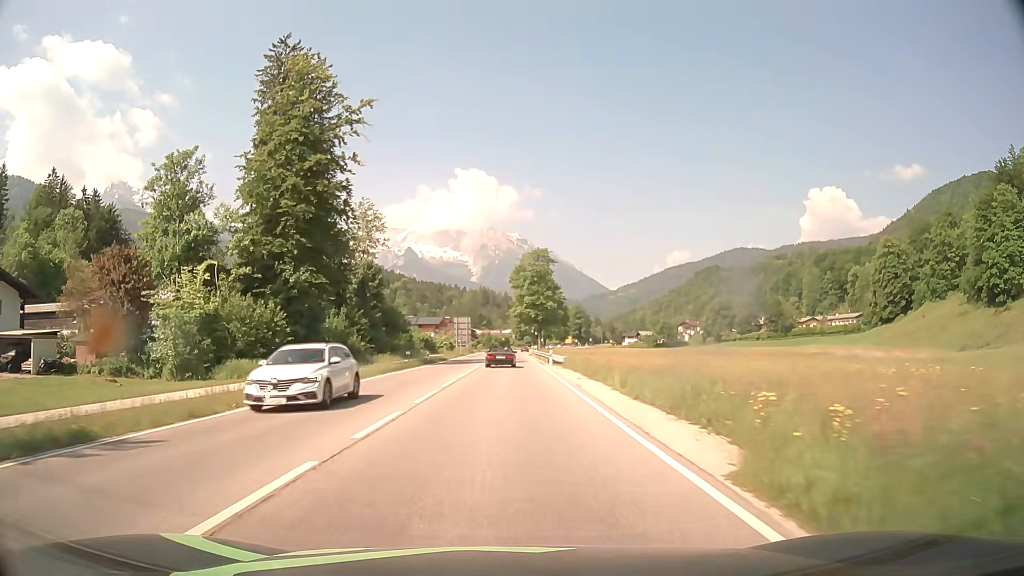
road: primary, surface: asphalt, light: Day
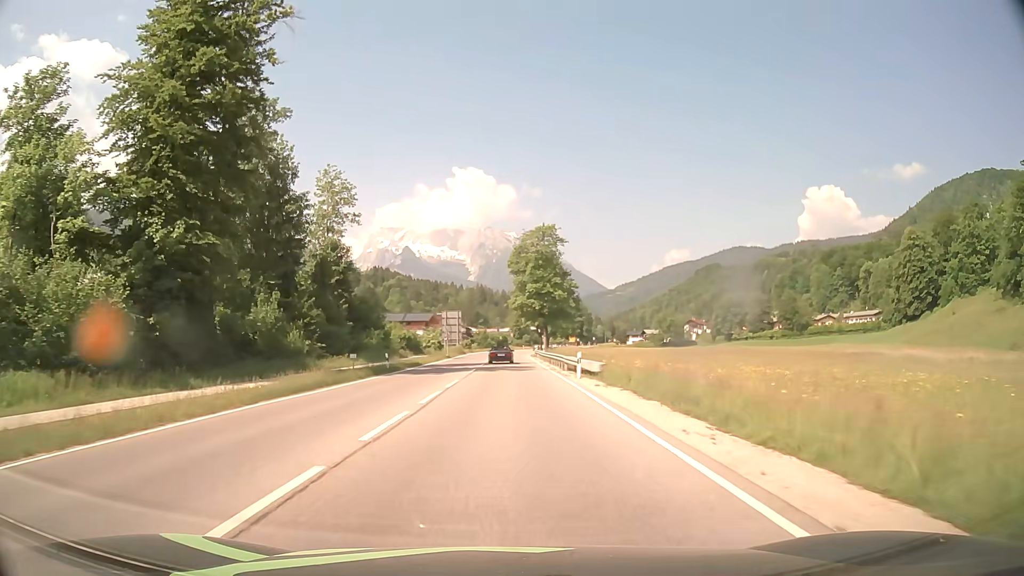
(0.0, +18.6) m; 0°
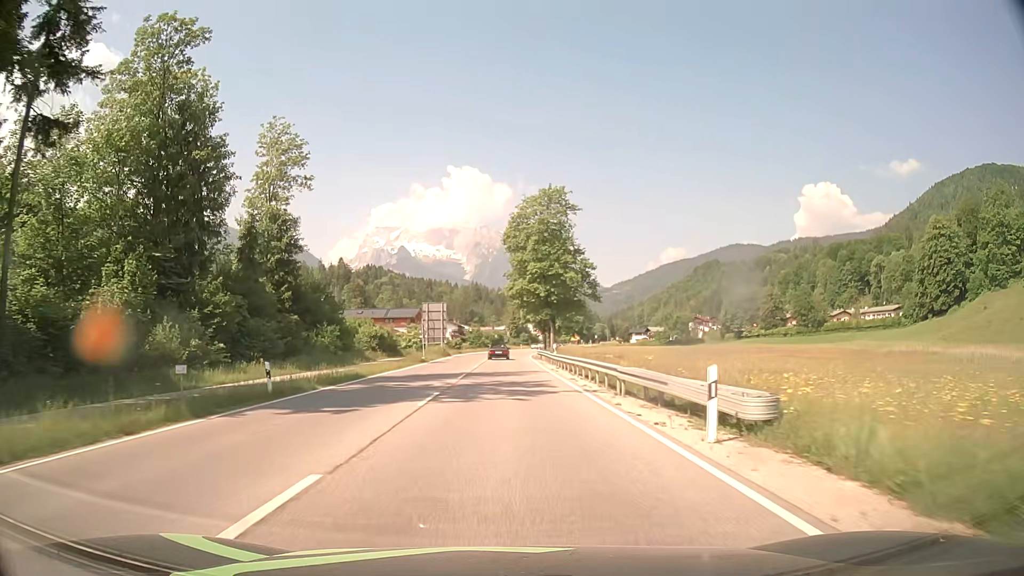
(+0.1, +18.4) m; 0°
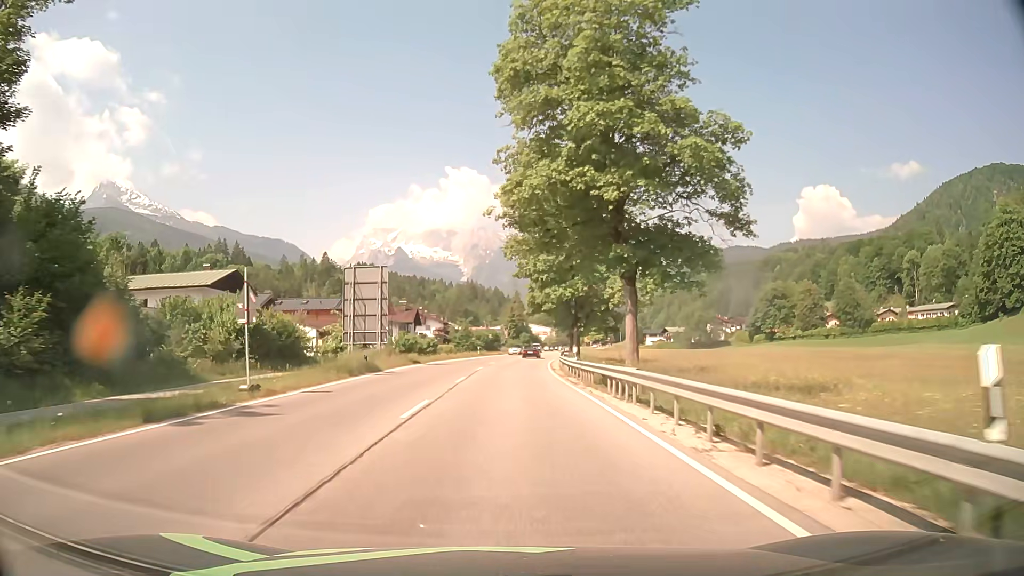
(+0.1, +39.0) m; 0°
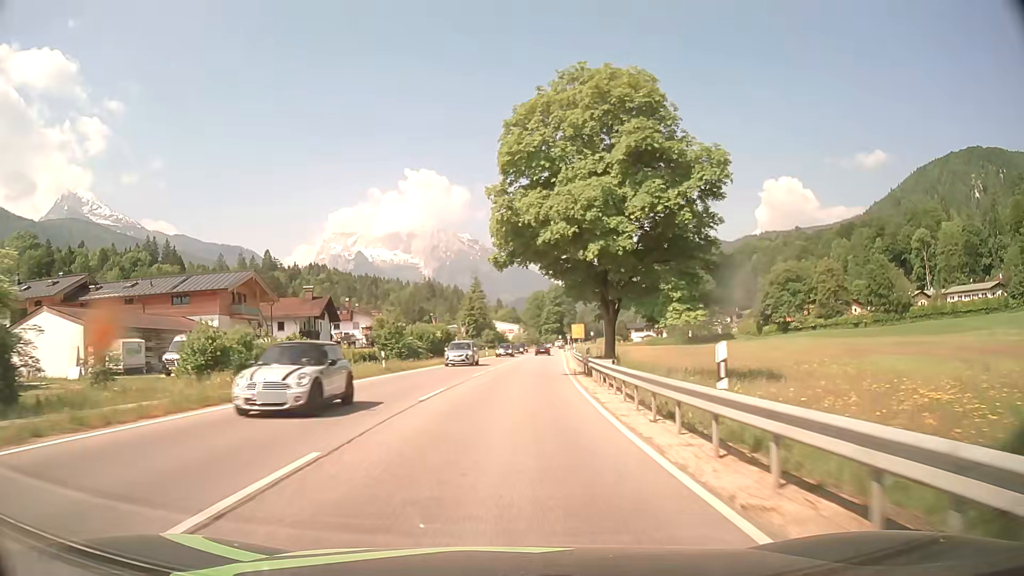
(+1.1, +43.9) m; +4°
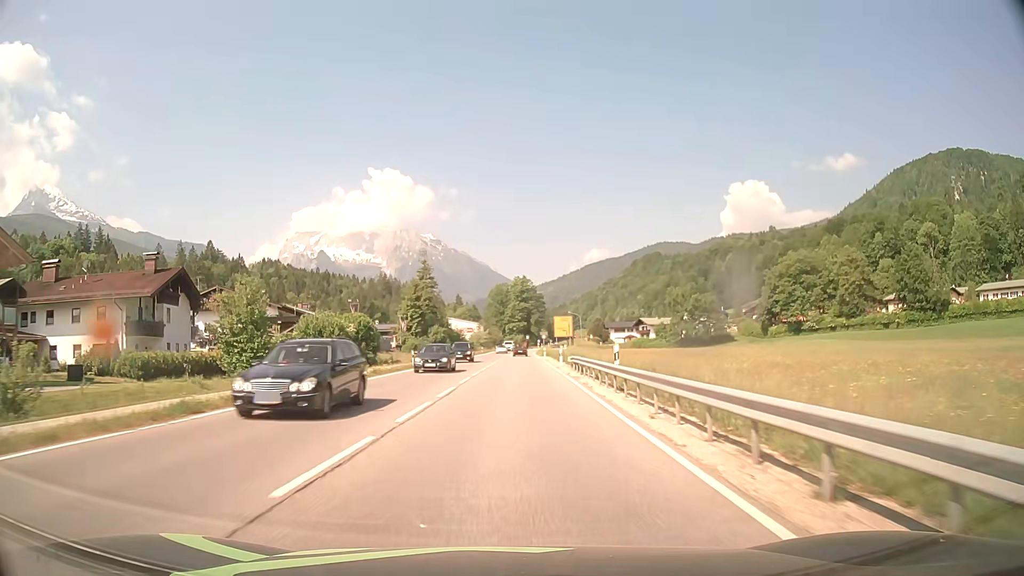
(+0.8, +35.0) m; +2°
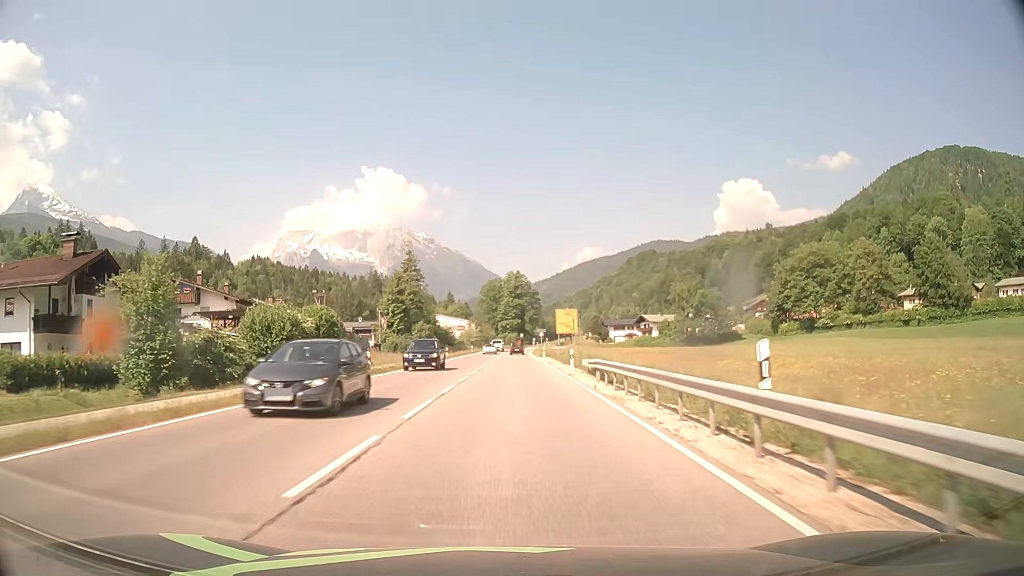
(+0.1, +11.9) m; +1°
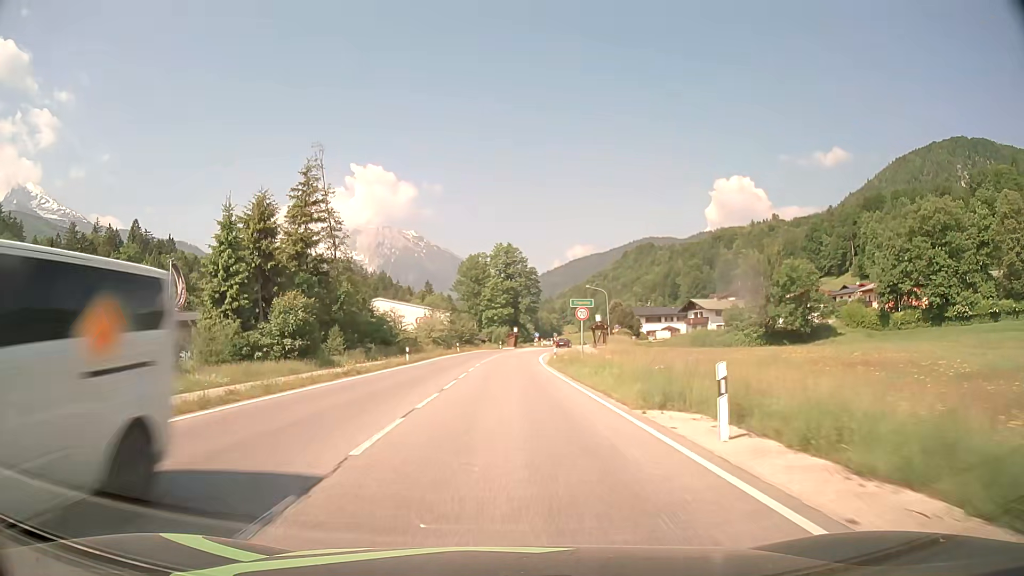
(+0.6, +58.1) m; +1°
(0, +10) (0, +20) (0, +30) (0, +40) (+1, +50) (+2, +60) (+3, +70) (+5, +80) (+7, +89) (+9, +99) m
